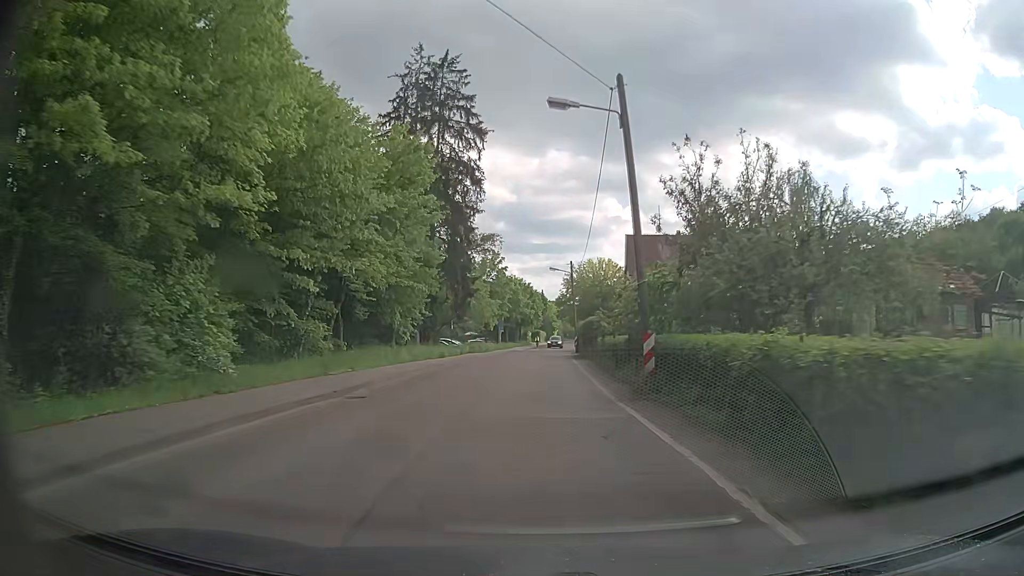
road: secondary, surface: asphalt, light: Day
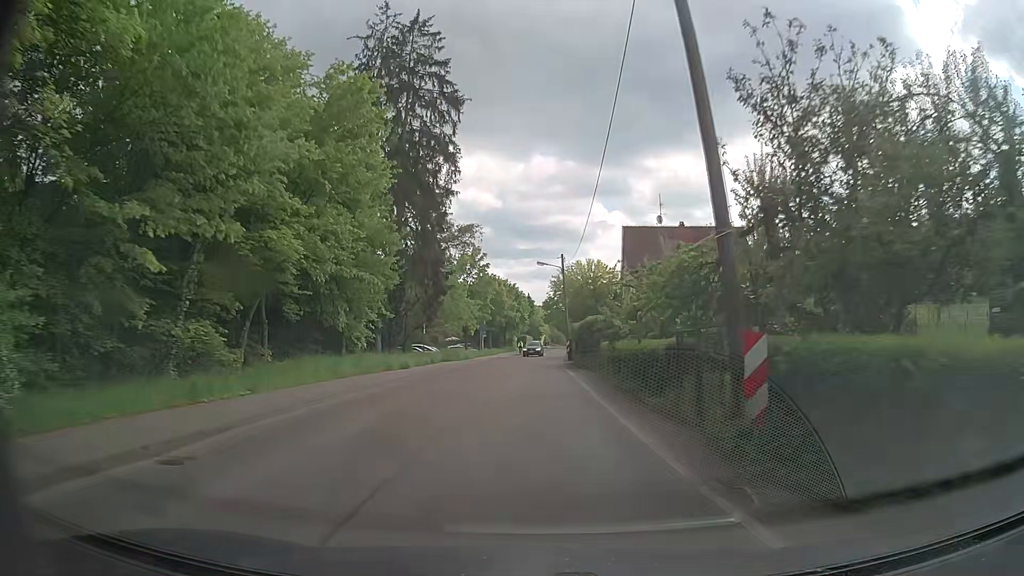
(0.0, +8.0) m; 0°
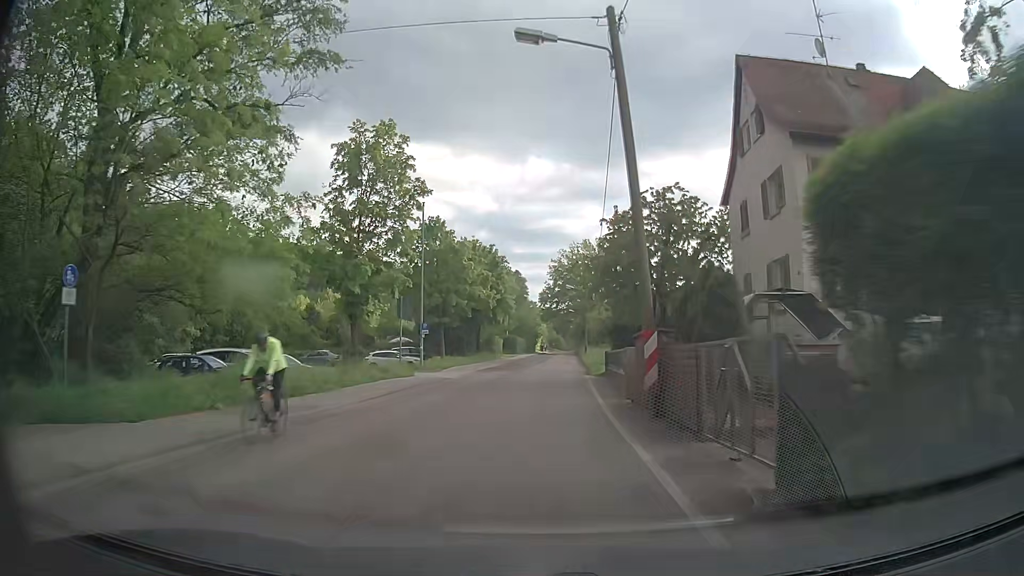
(+1.1, +39.0) m; 0°
(0, +10) (+1, +20) (+1, +30) (+2, +40) (+2, +50) (+3, +60) (+4, +70) (+5, +80) (+5, +90) (+6, +100) m
